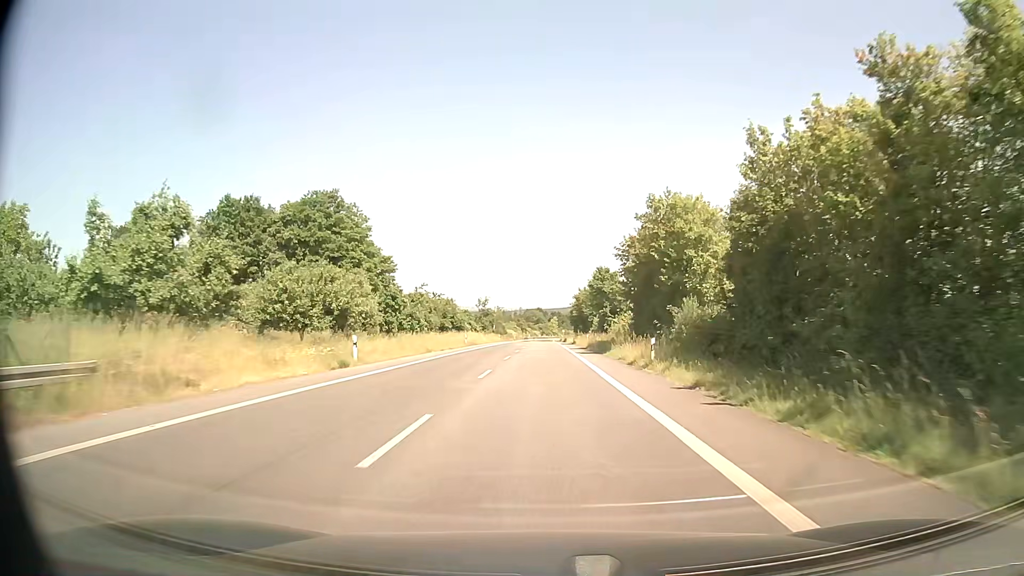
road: secondary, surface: asphalt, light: Day
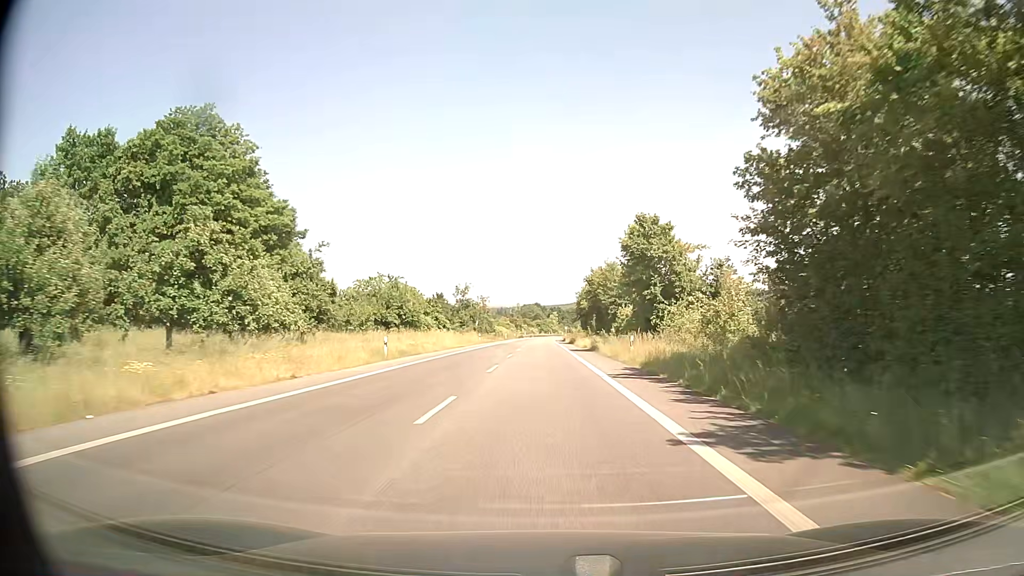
(-0.1, +33.0) m; 0°
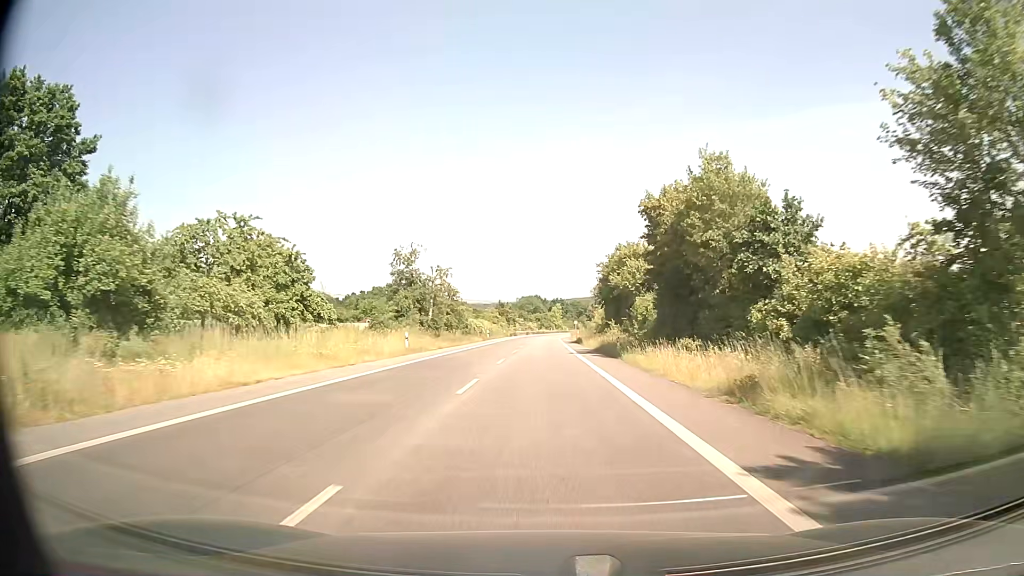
(-0.1, +44.0) m; 0°
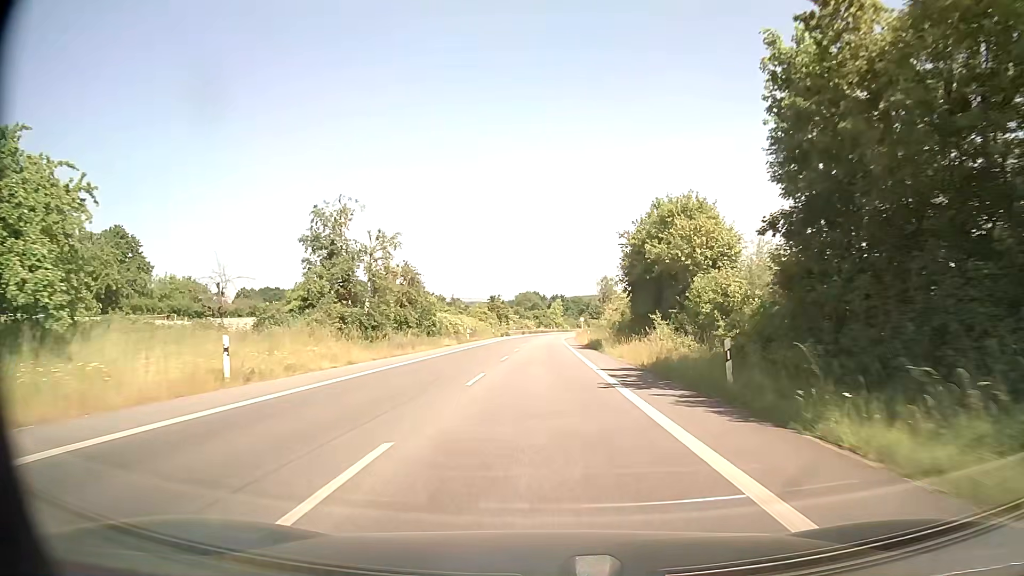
(0.0, +22.0) m; 0°
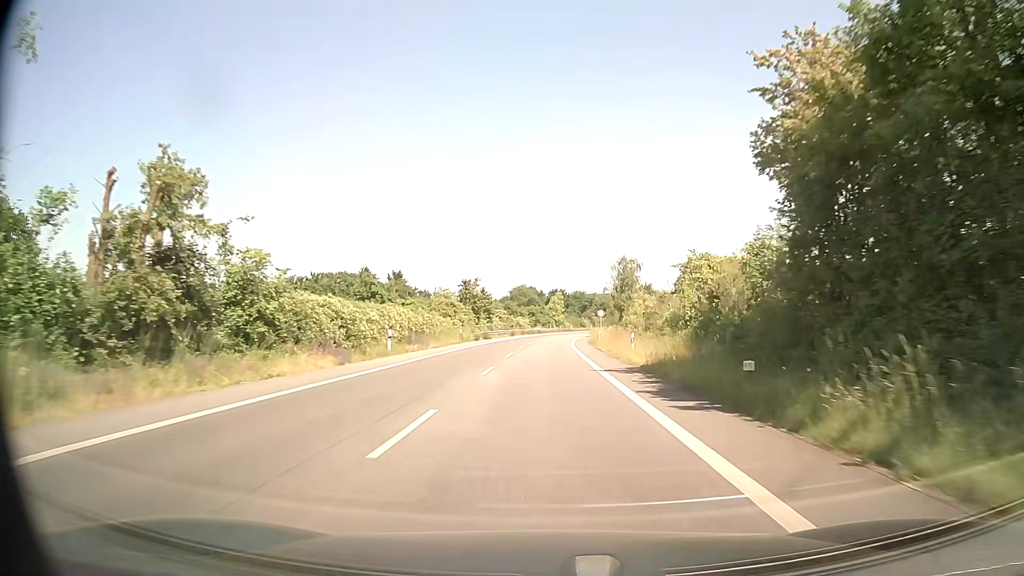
(+0.1, +33.0) m; 0°
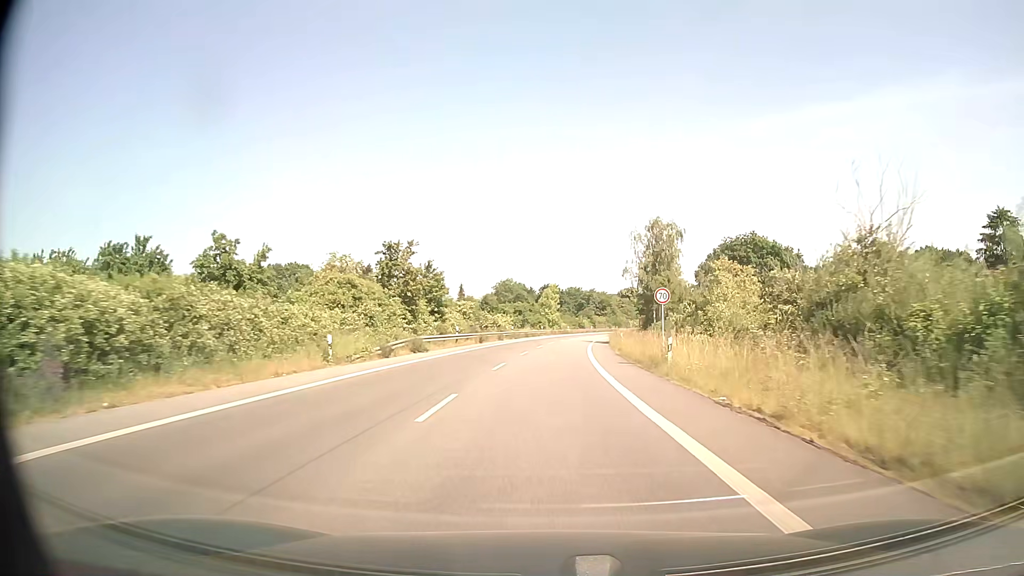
(+0.2, +33.5) m; +1°
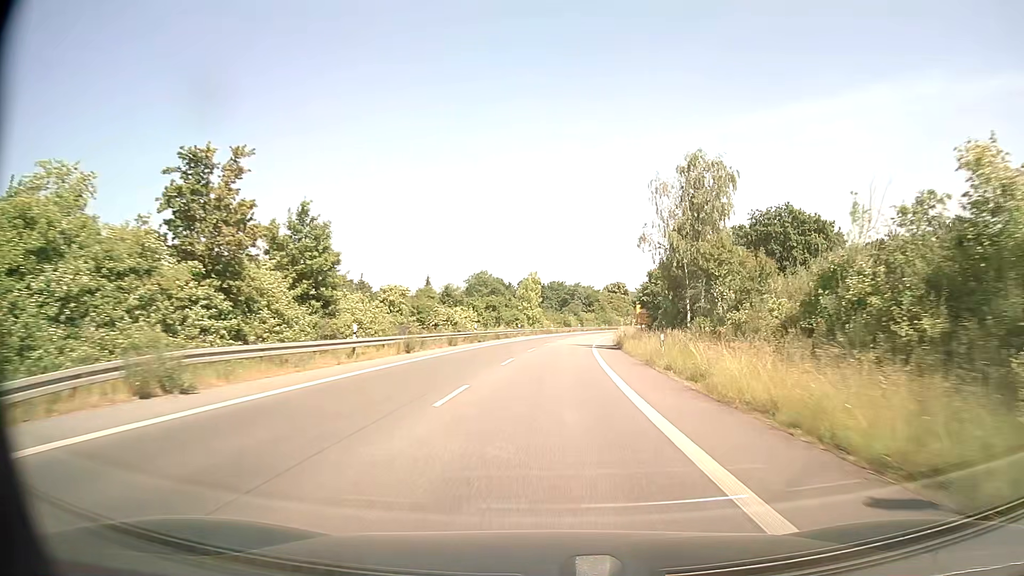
(+0.3, +22.4) m; +2°
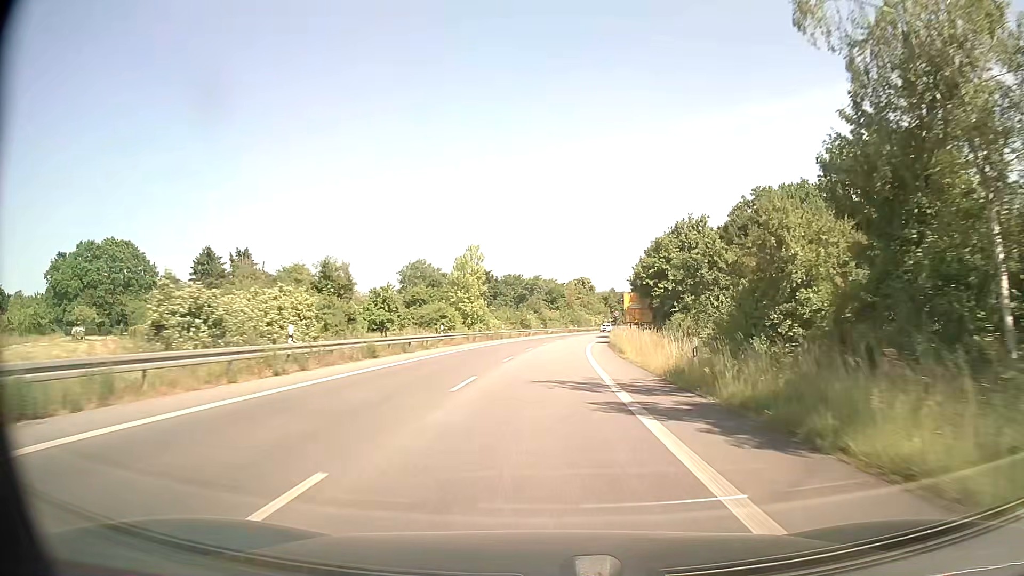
(+1.0, +33.1) m; +4°
